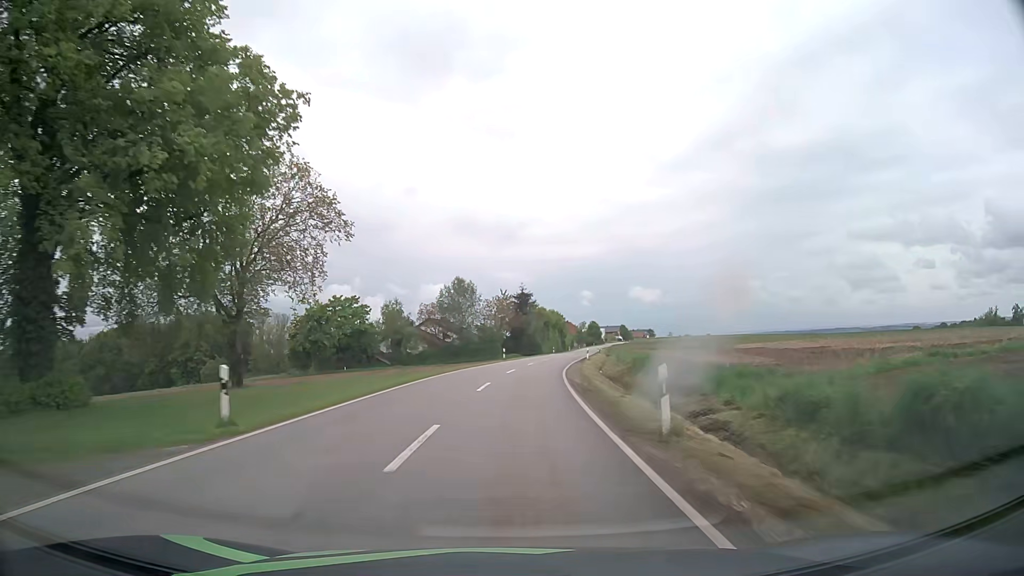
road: tertiary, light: Day
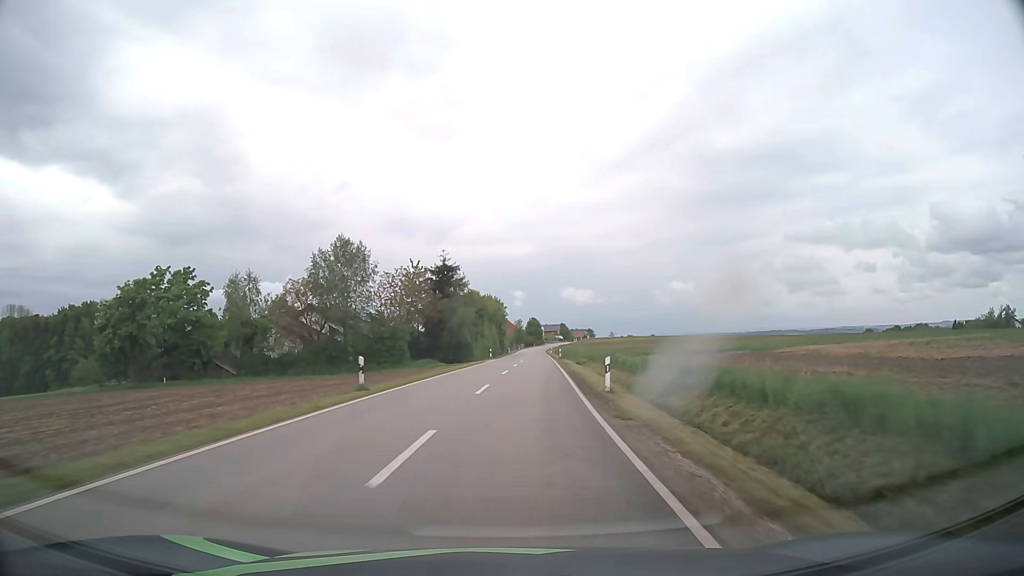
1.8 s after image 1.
(+1.8, +37.1) m; +6°
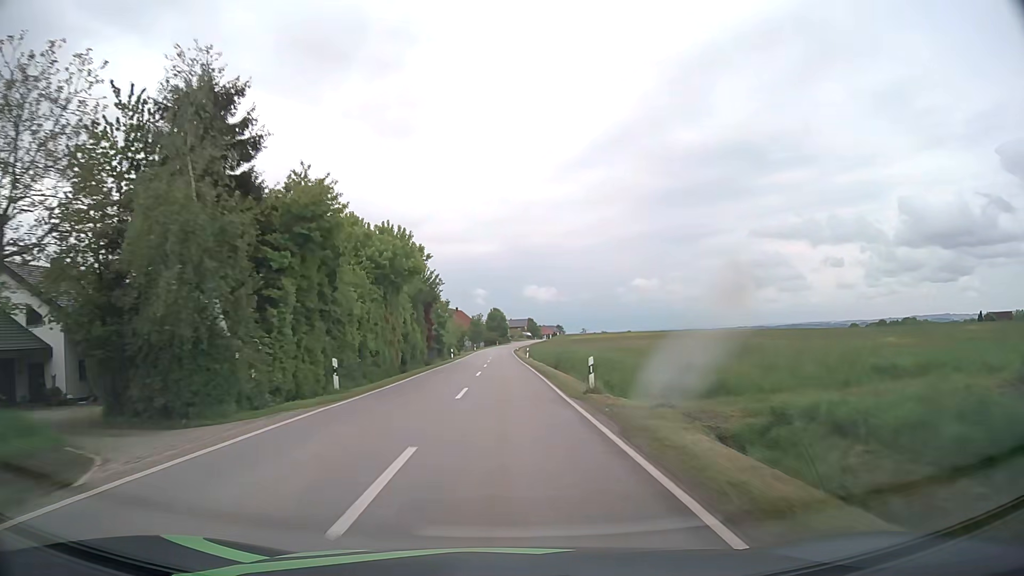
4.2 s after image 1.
(+2.0, +49.9) m; +3°
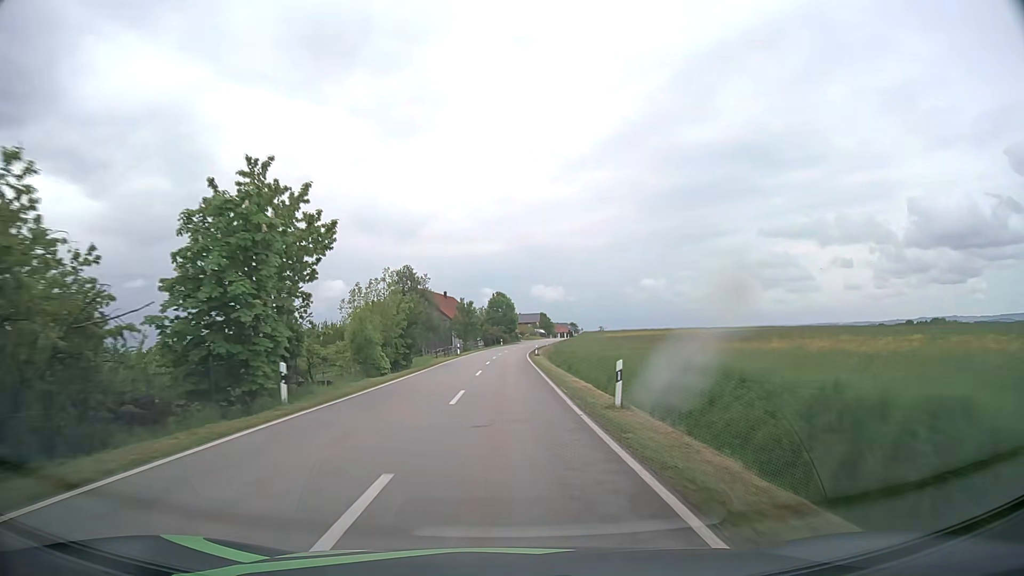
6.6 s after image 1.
(-0.4, +50.1) m; -1°
(0, +10) (0, +20) (0, +30) (0, +40) (0, +50) (0, +60) (+1, +70) (+1, +80) (+2, +90) (+3, +100) m
